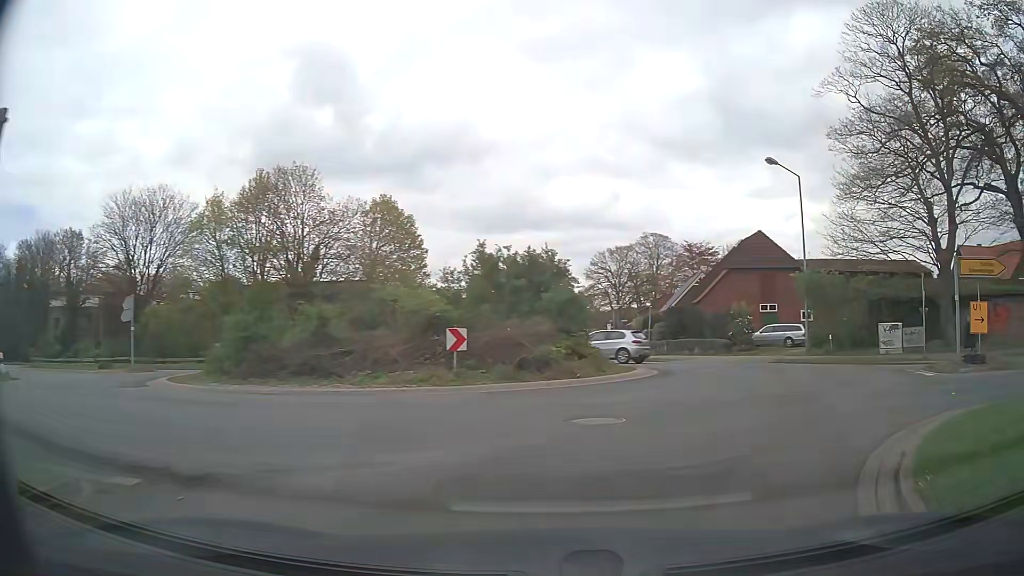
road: secondary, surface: asphalt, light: Day
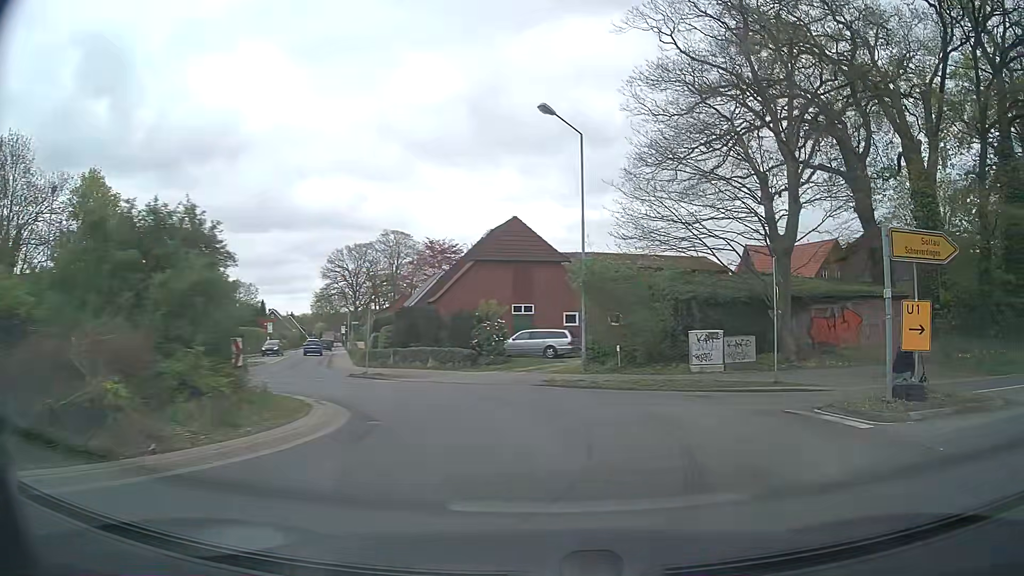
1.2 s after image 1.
(+1.6, +8.6) m; +23°
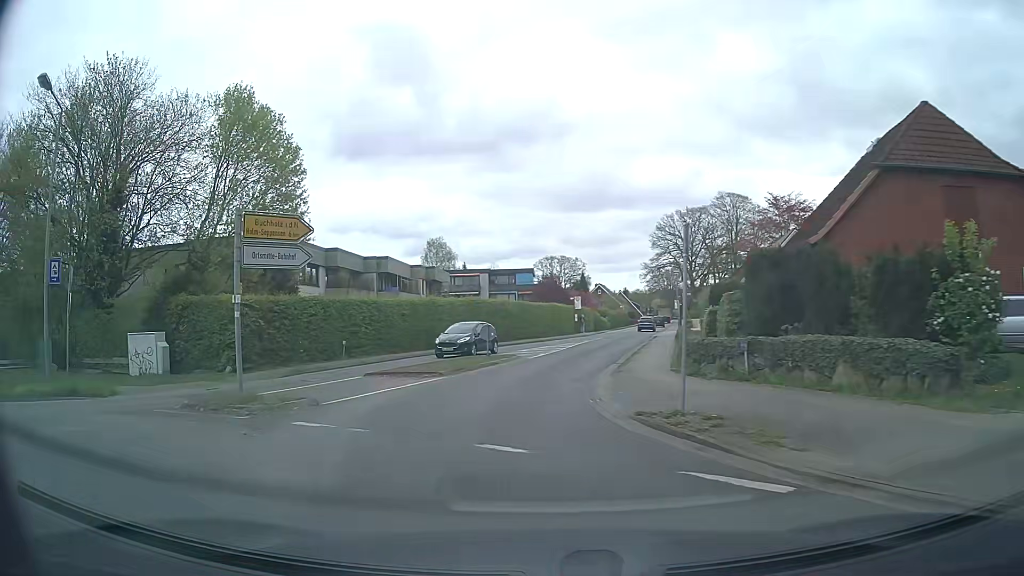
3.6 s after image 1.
(-3.3, +17.2) m; -29°
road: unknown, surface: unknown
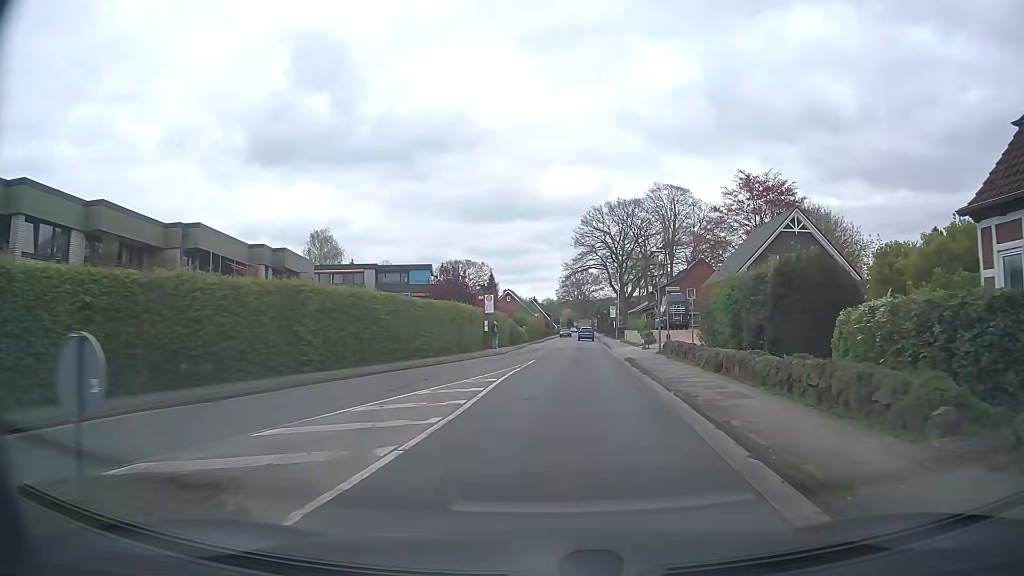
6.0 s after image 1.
(0.0, +21.3) m; +7°
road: tertiary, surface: asphalt
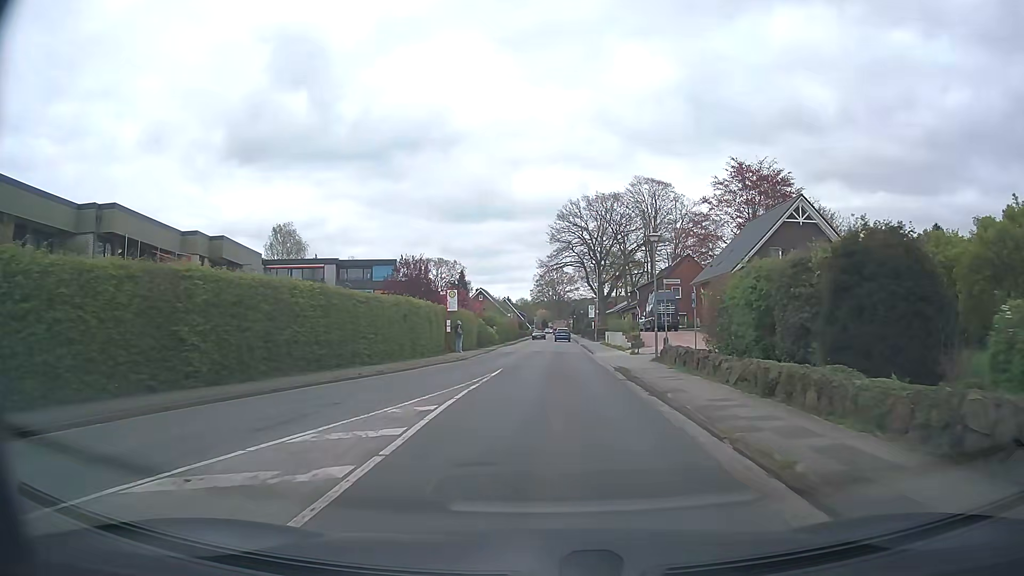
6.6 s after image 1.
(+0.1, +6.0) m; +3°
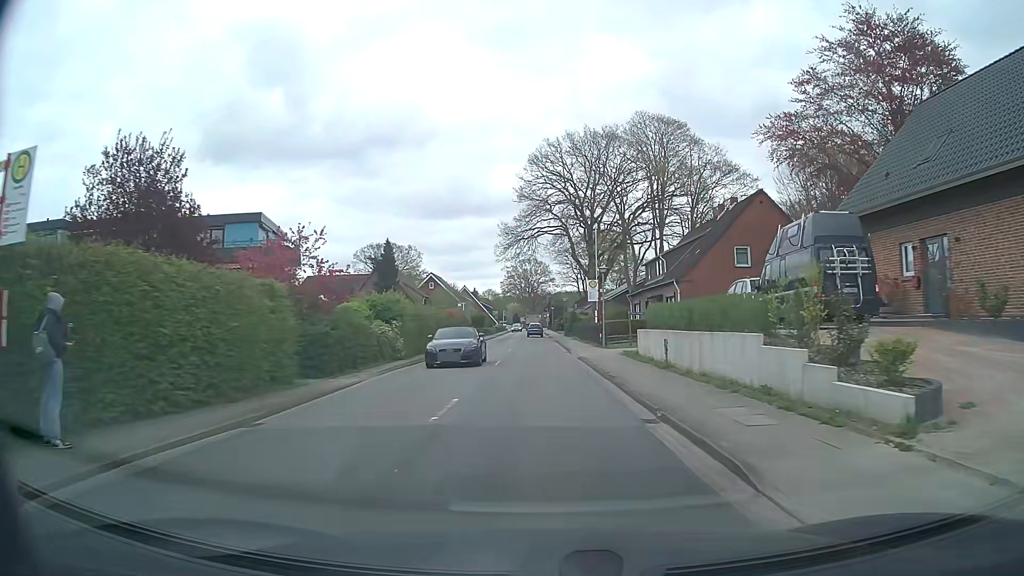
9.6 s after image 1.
(+0.6, +32.1) m; +2°
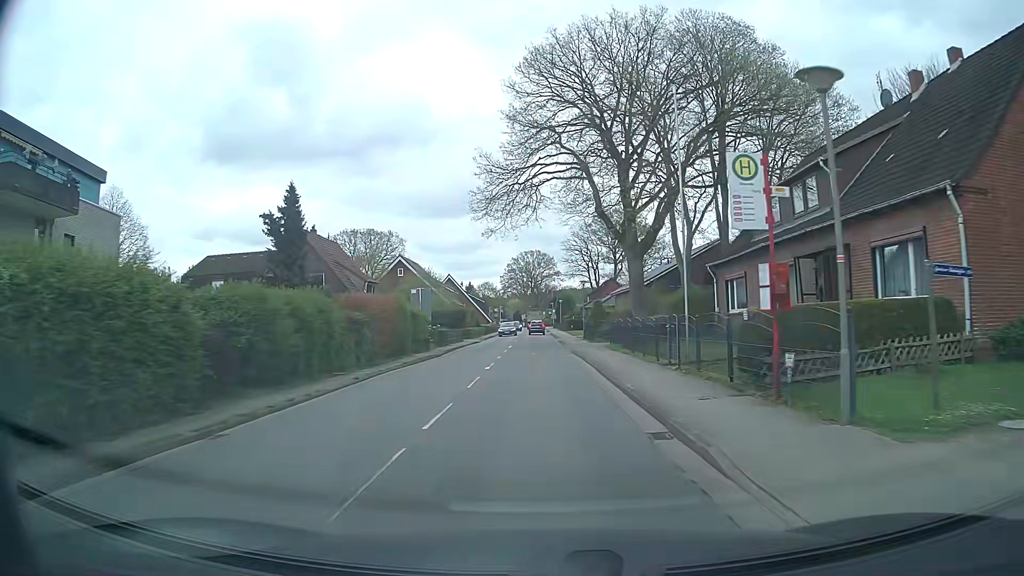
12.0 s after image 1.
(-0.3, +27.2) m; -1°
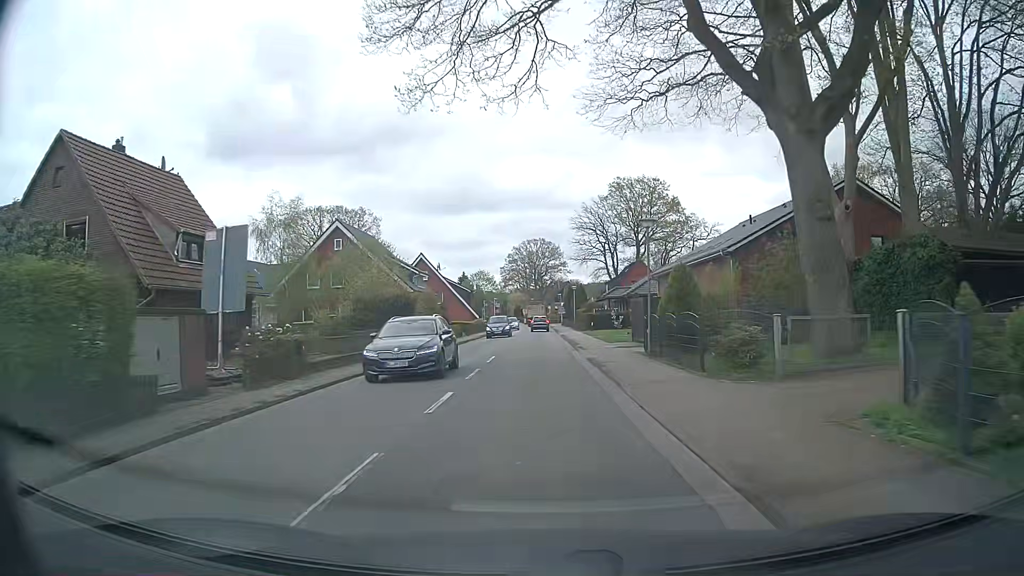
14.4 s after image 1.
(0.0, +27.7) m; 0°
(0, +10) (0, +20) (0, +30) (0, +40) (0, +50) (0, +60) (-1, +70) (-1, +80) (-1, +90) (-1, +100) m
